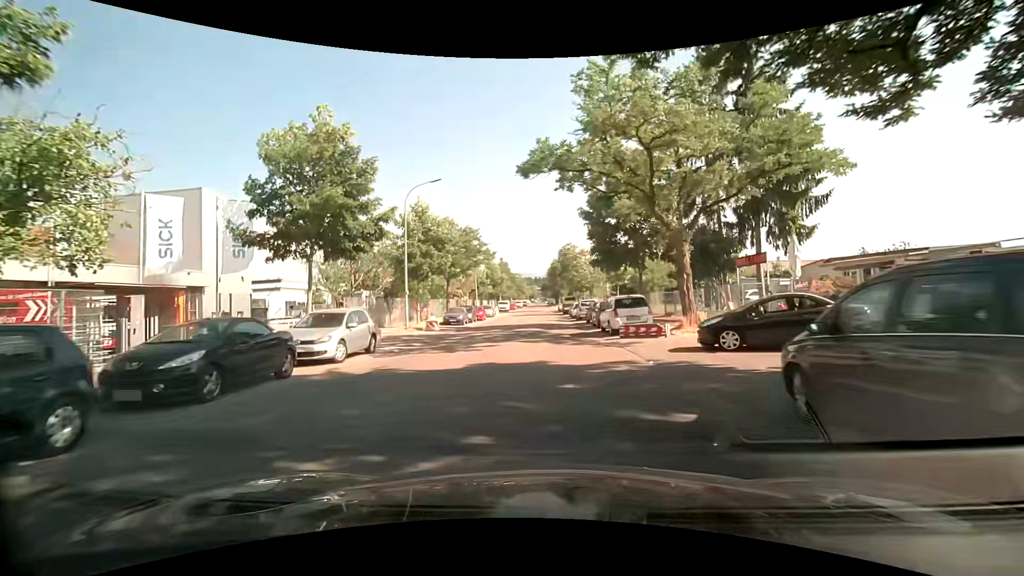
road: residential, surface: asphalt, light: Day
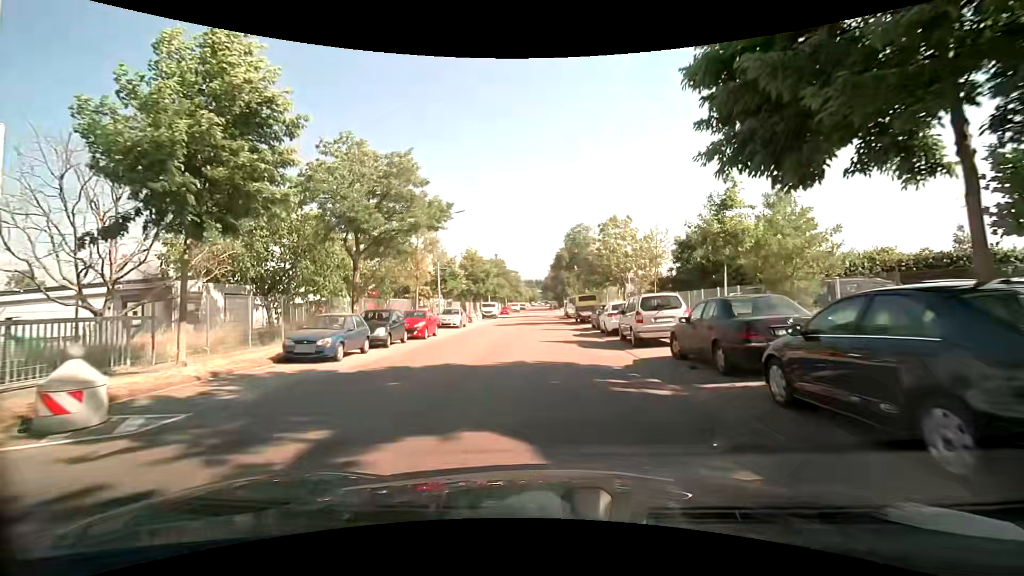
(0.0, +23.3) m; 0°
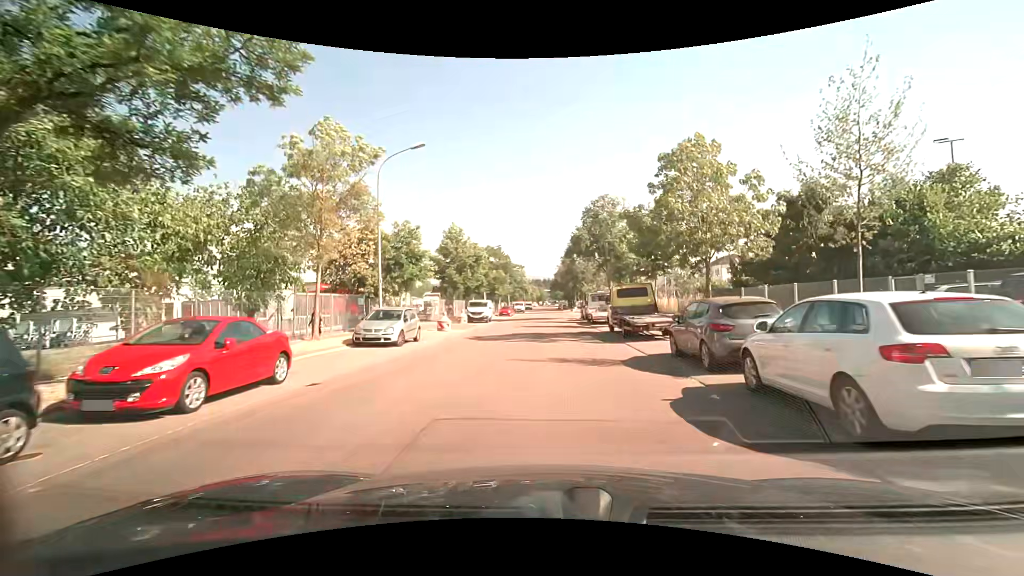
(-0.3, +16.5) m; -1°
(0, +10) (0, +20) (0, +30) (+1, +40) (+1, +50) (+1, +60) (+1, +70) (+1, +80) (+2, +90) (+2, +100) m
